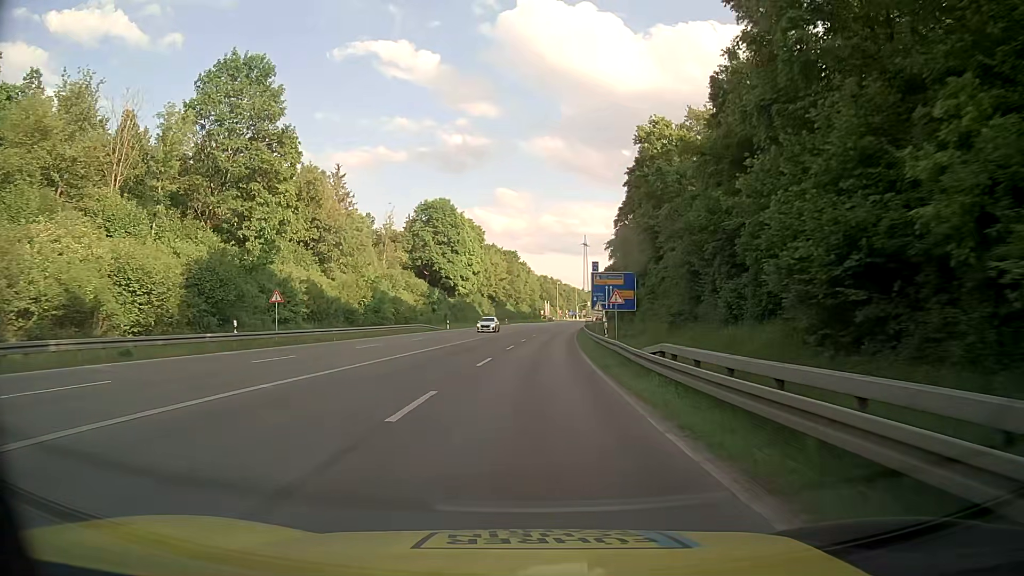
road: secondary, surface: asphalt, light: Day
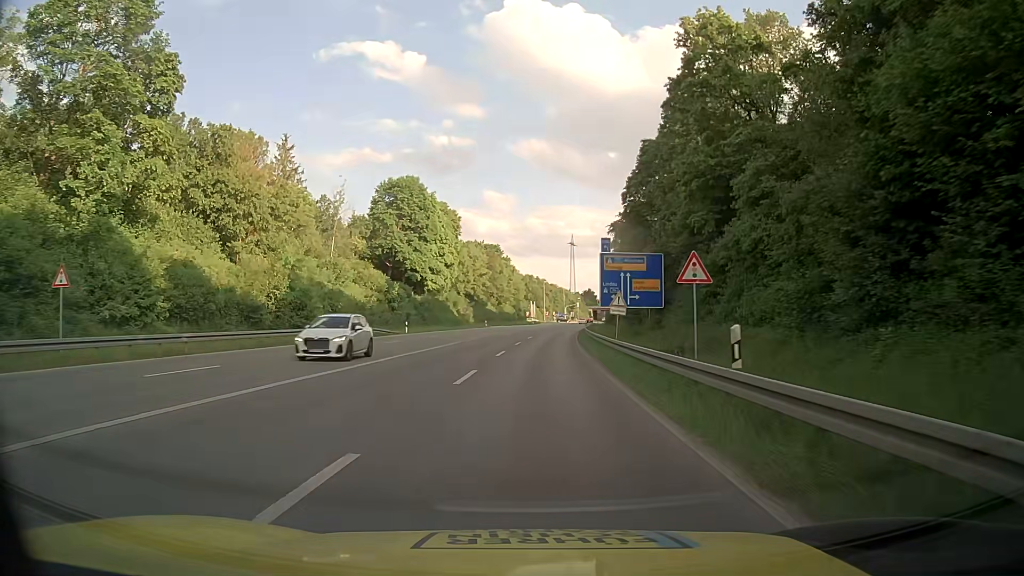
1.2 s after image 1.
(+0.2, +18.3) m; +1°
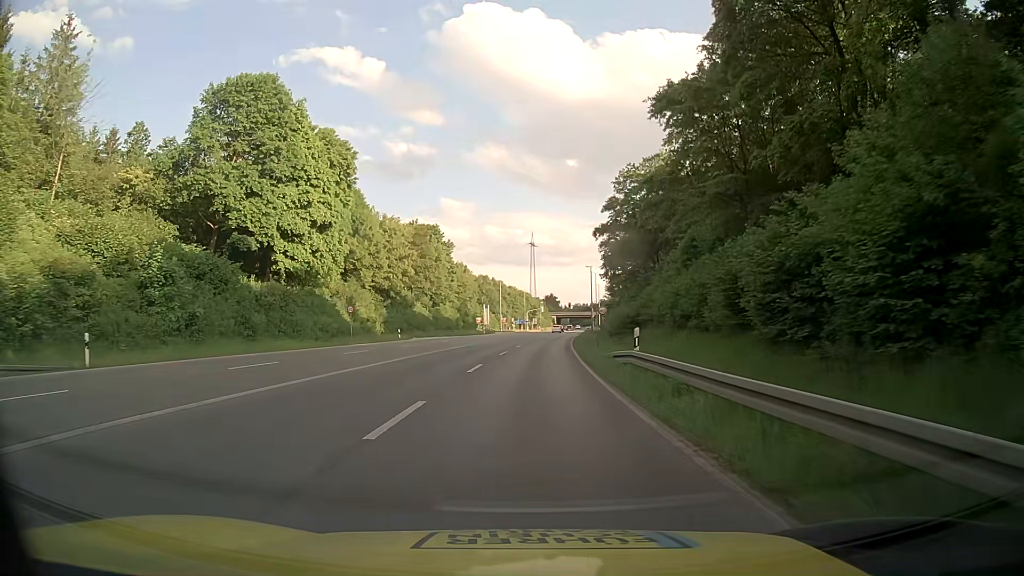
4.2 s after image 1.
(+1.4, +42.6) m; +3°
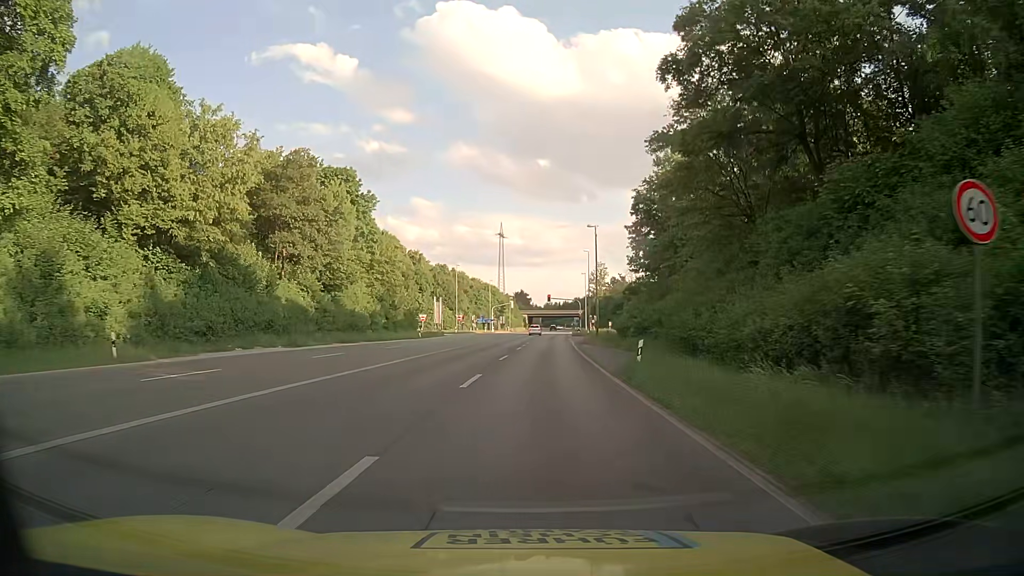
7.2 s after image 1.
(+1.0, +41.3) m; +3°
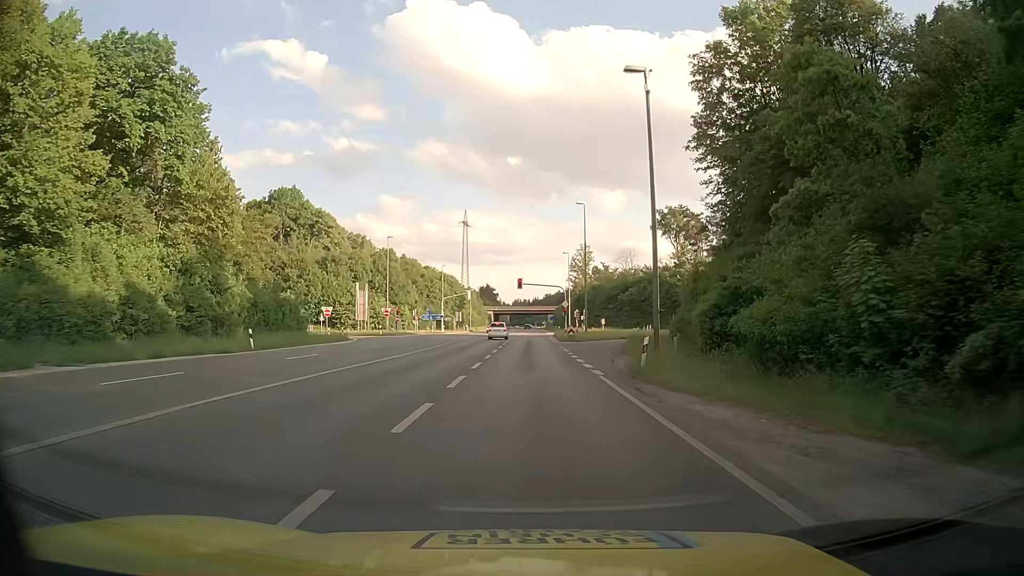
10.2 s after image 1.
(+1.1, +37.1) m; +3°
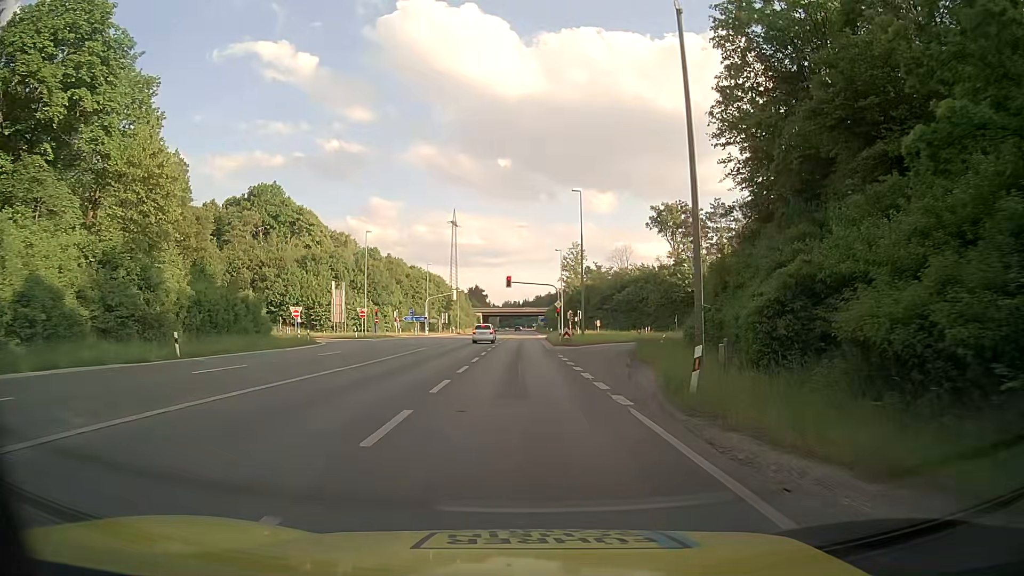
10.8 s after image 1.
(0.0, +6.7) m; +1°
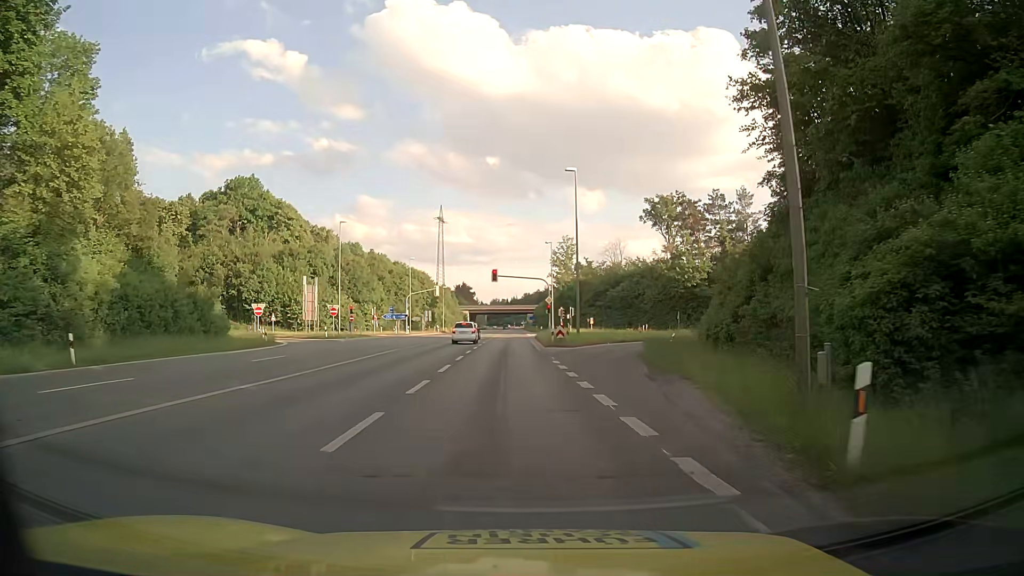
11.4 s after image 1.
(0.0, +6.5) m; 0°
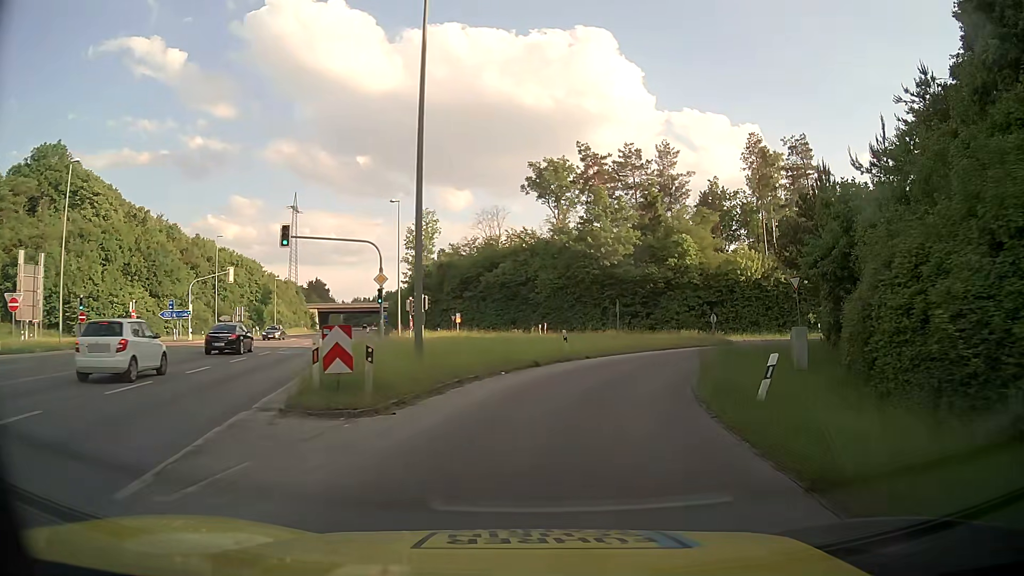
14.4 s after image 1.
(+2.6, +30.4) m; +11°
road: secondary_link
(+1, +10) (+3, +20) (+7, +29) (+13, +36) (+22, +41) (+32, +44) (+42, +44) (+52, +44) (+62, +44) (+72, +43) m
